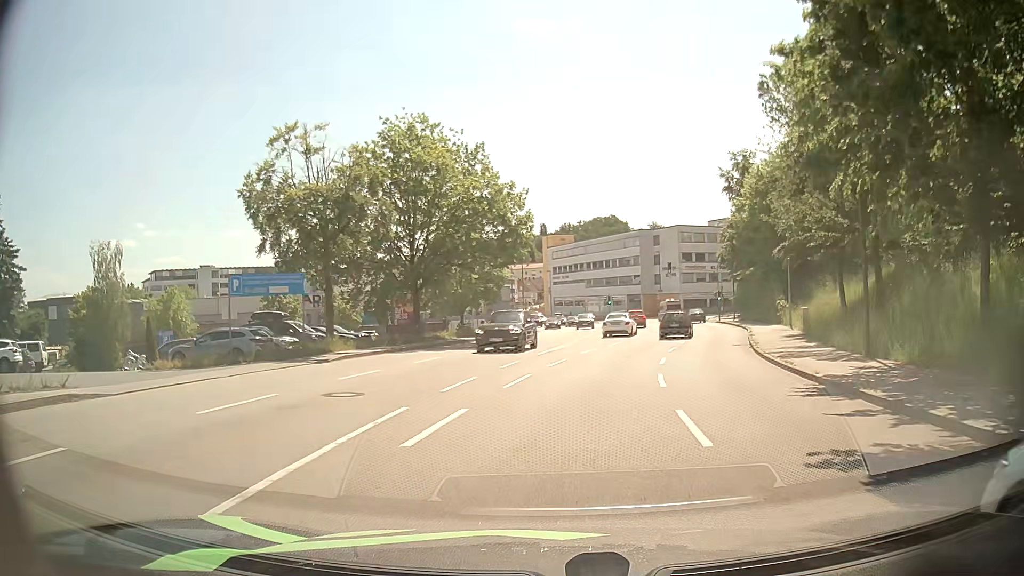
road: tertiary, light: Day
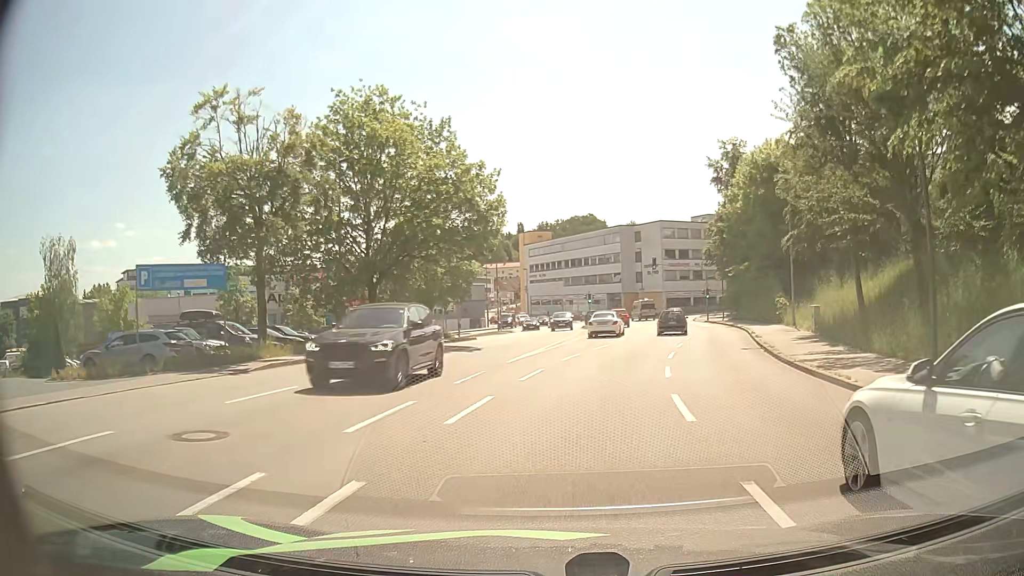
(+0.1, +4.7) m; +3°
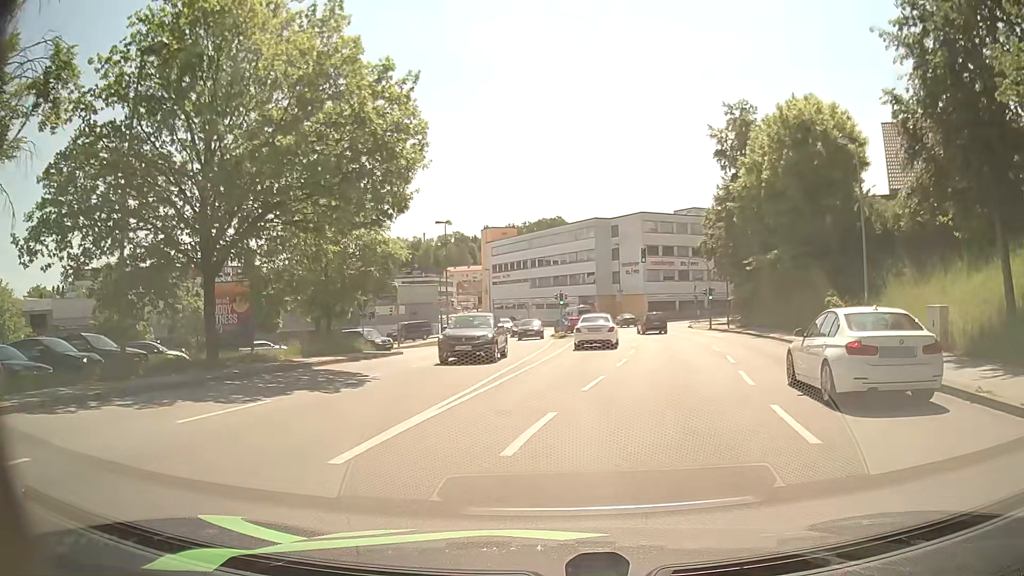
(+0.3, +13.5) m; +2°
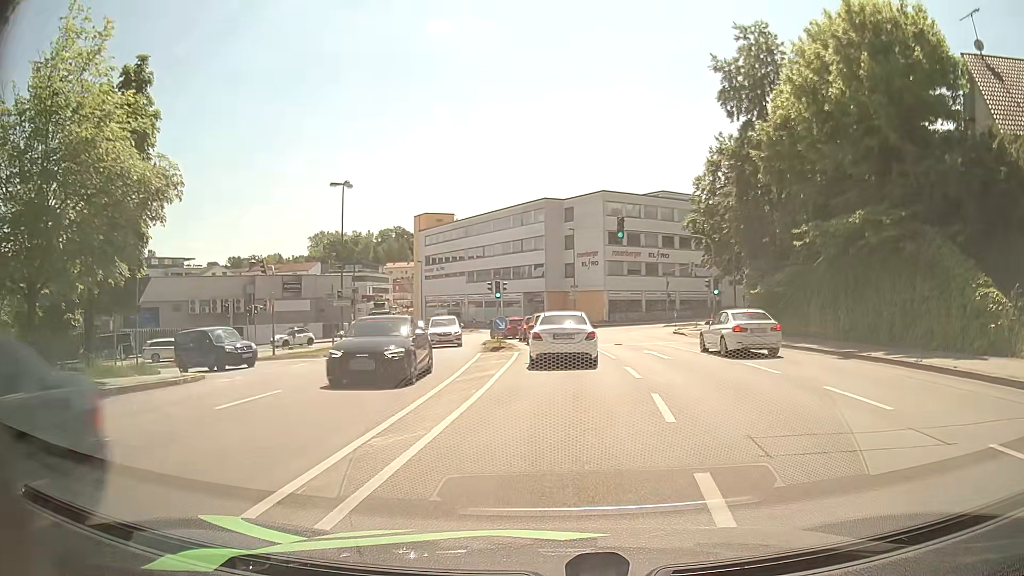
(+0.8, +15.9) m; +5°
